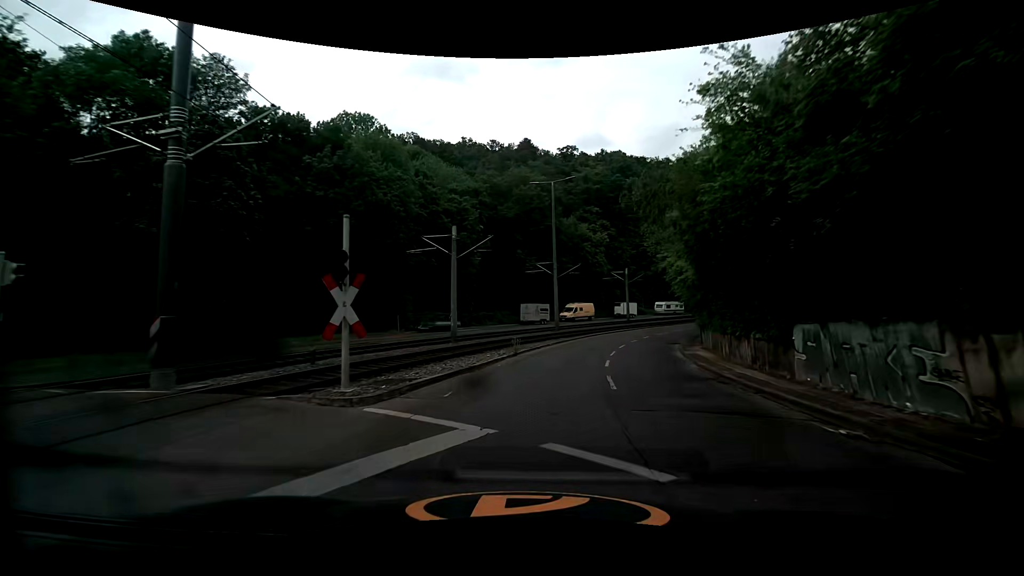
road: secondary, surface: asphalt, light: Day
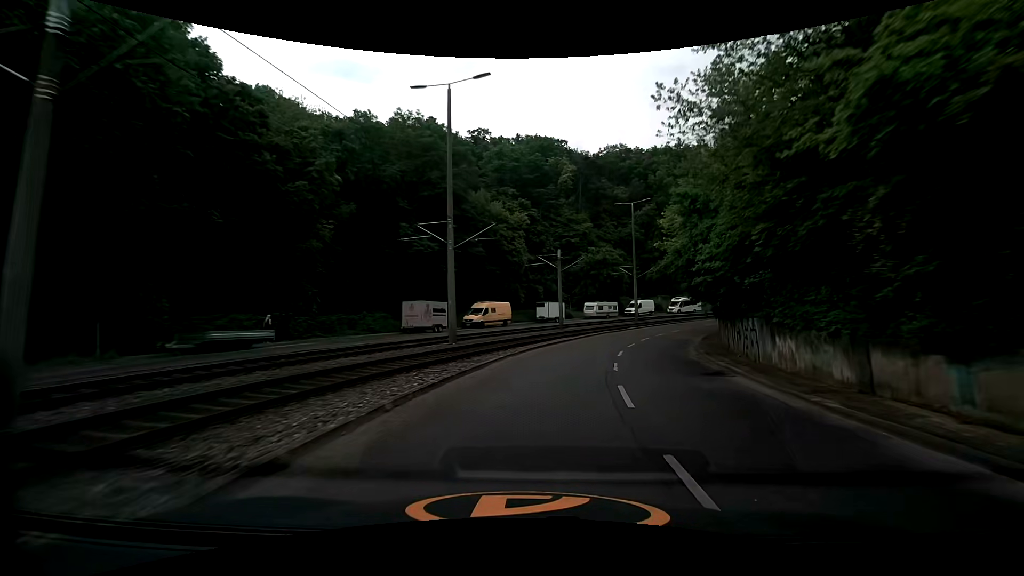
(+1.6, +21.2) m; +9°
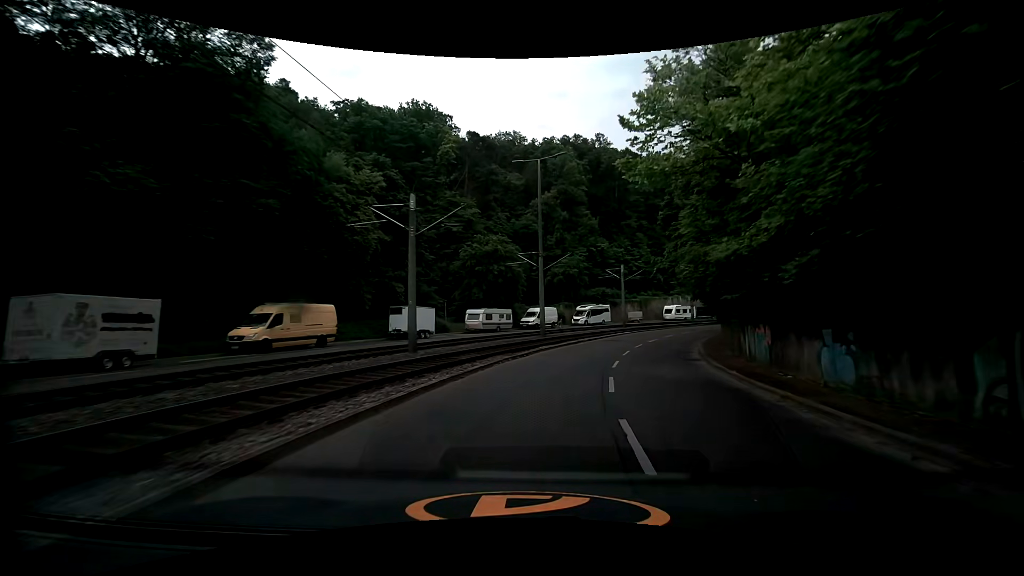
(+2.7, +21.9) m; +12°
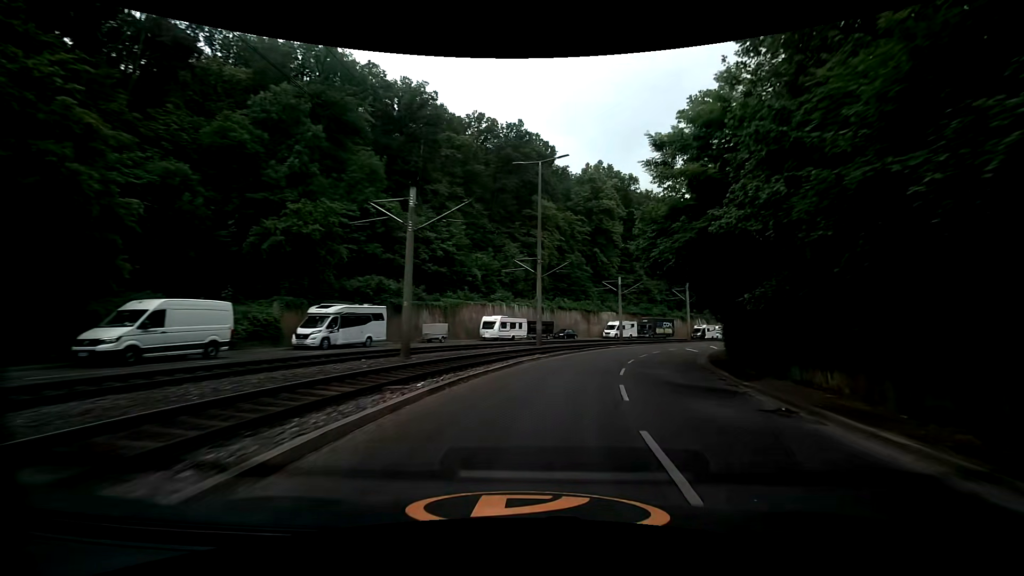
(+7.5, +36.1) m; +23°
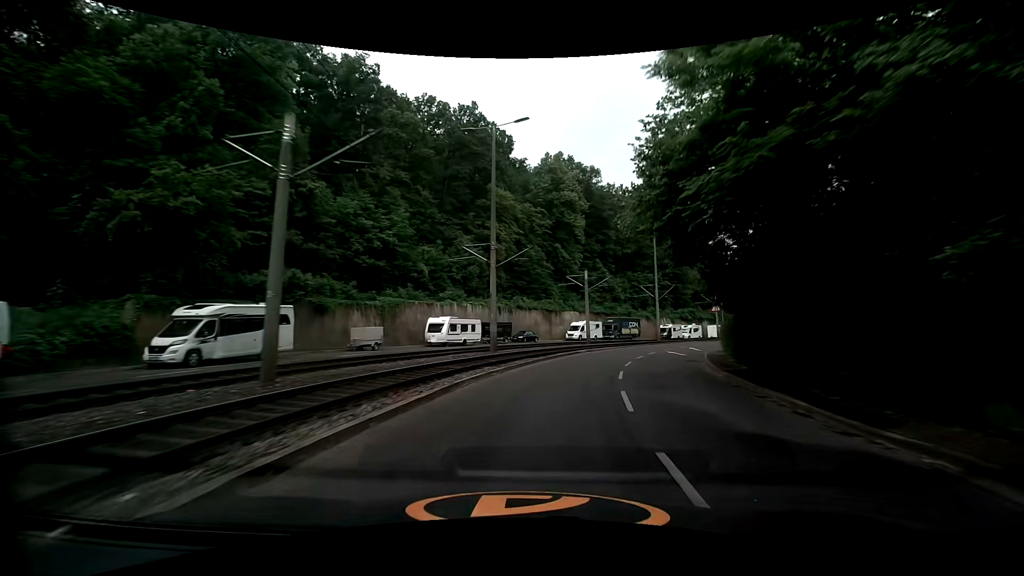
(+0.4, +7.5) m; +6°
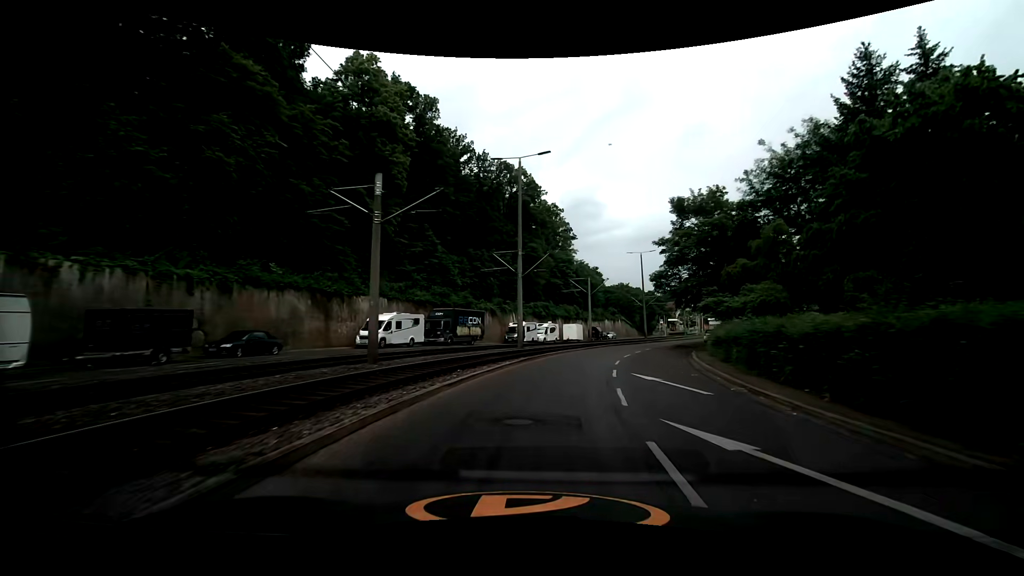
(+4.2, +29.5) m; +18°
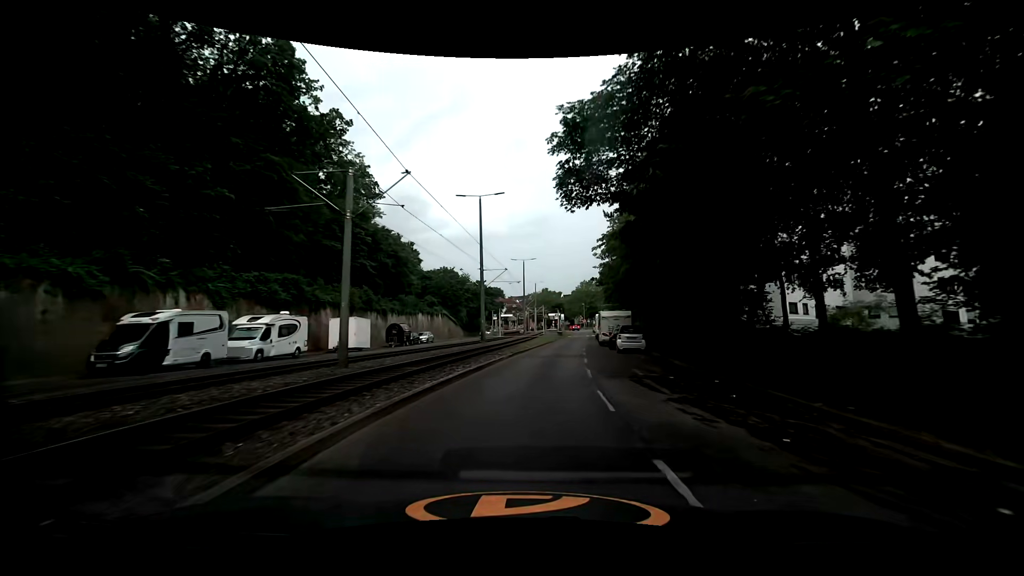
(+6.6, +37.0) m; +20°
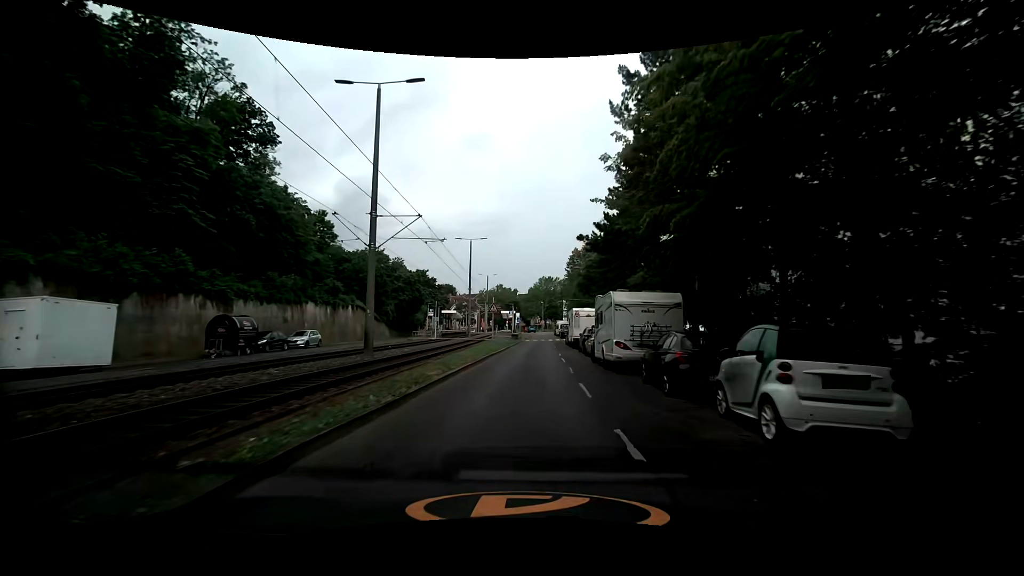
(+1.3, +22.0) m; +6°
